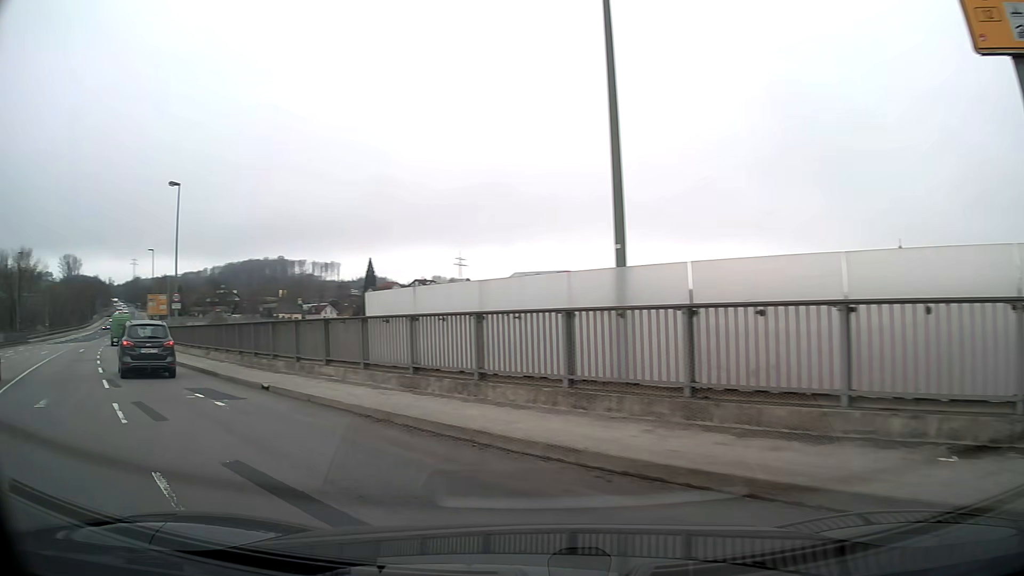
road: primary_link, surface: asphalt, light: Day
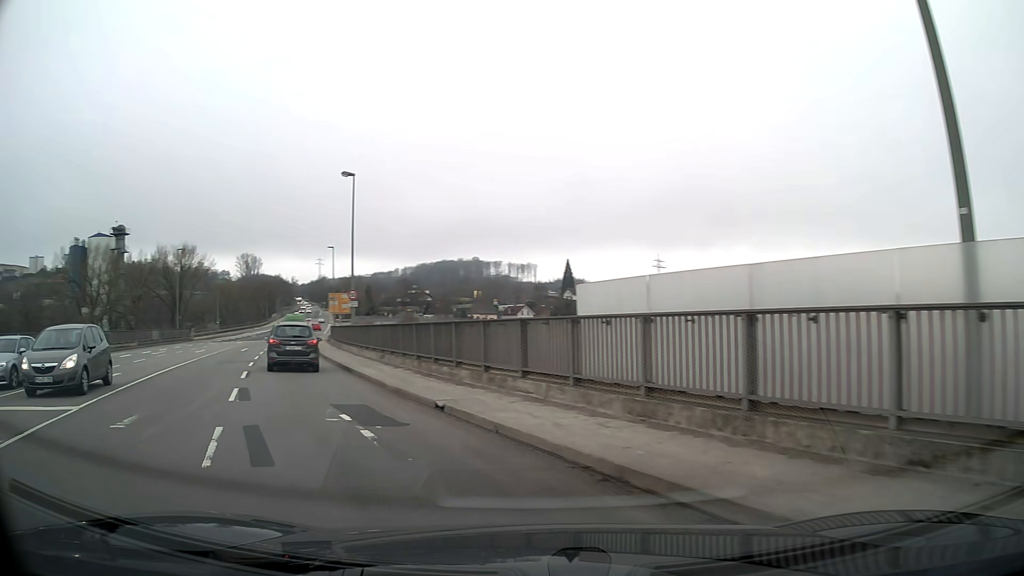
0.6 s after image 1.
(-0.4, +3.5) m; -14°
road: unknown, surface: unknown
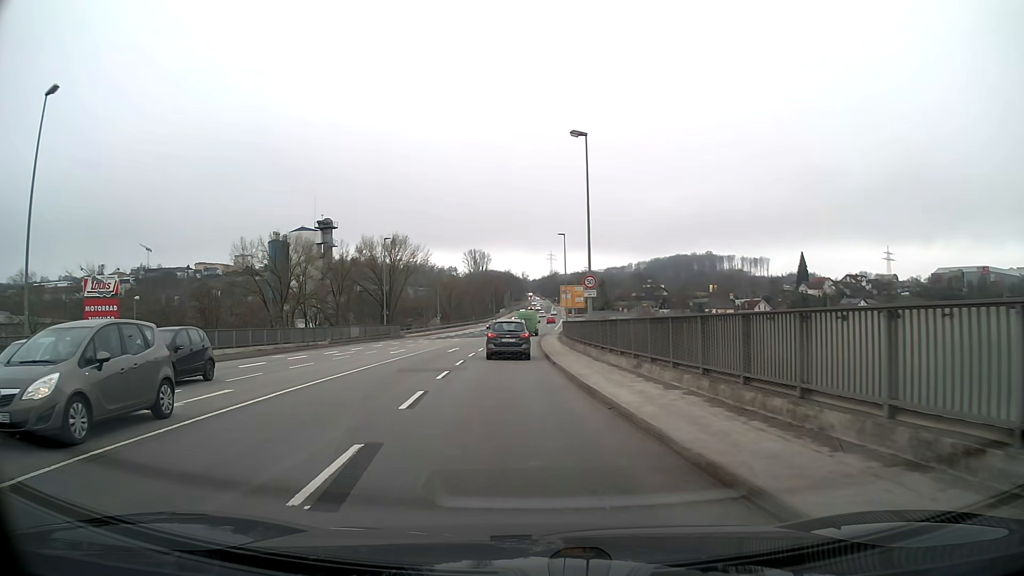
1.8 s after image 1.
(-1.3, +7.9) m; -15°
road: primary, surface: asphalt
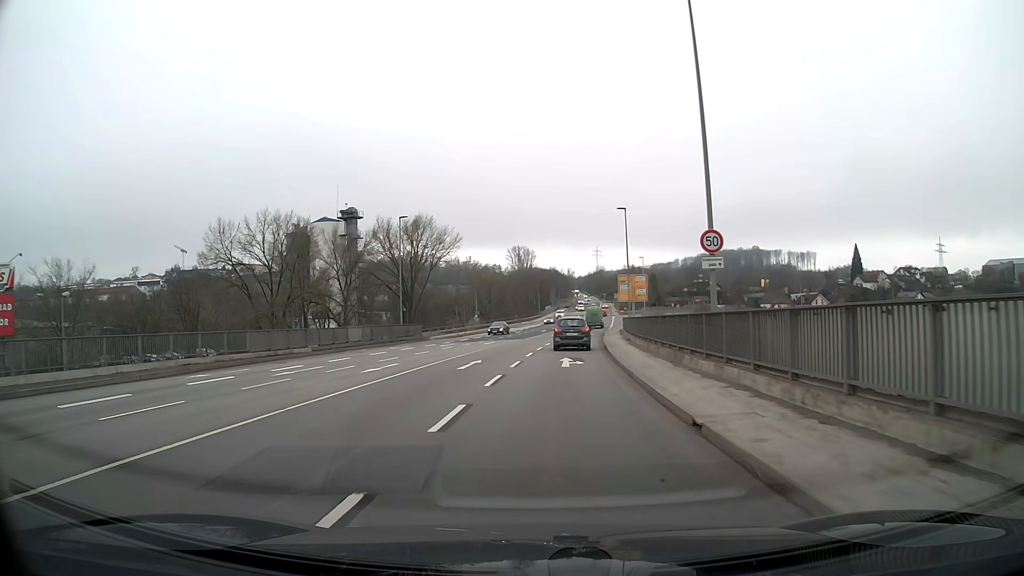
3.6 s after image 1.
(-0.6, +14.6) m; -3°
